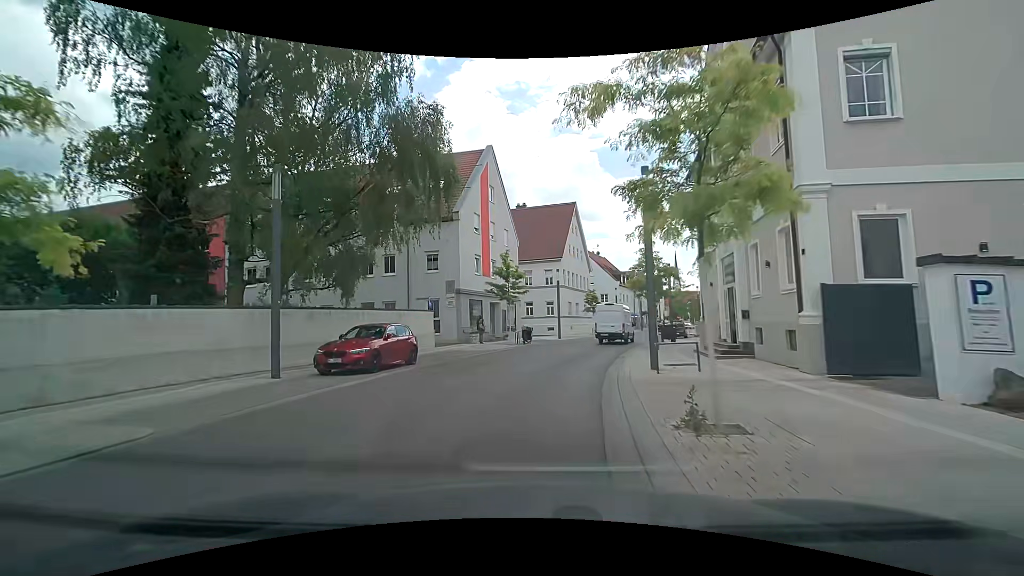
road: tertiary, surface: asphalt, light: Day
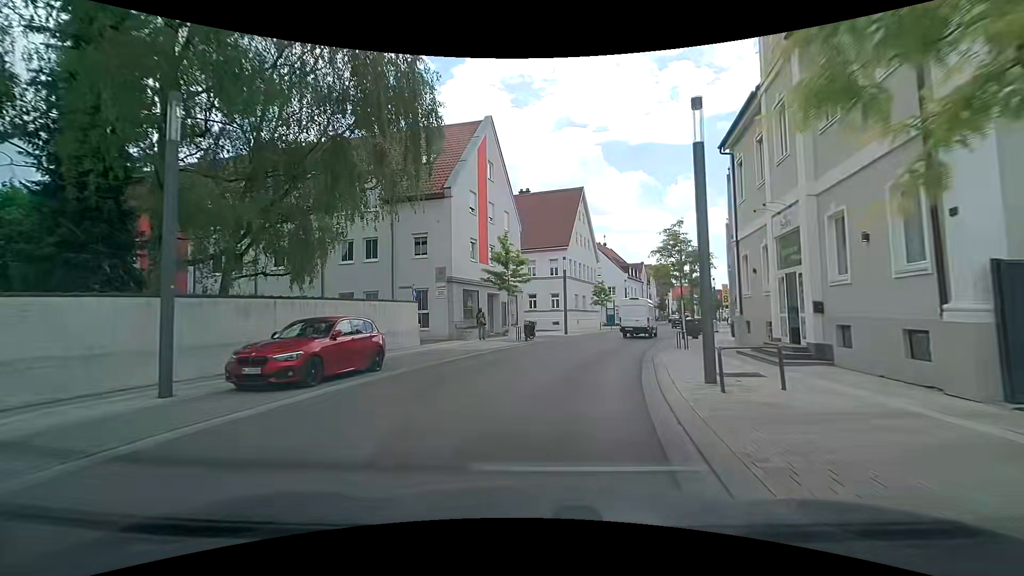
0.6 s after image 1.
(0.0, +4.3) m; -1°
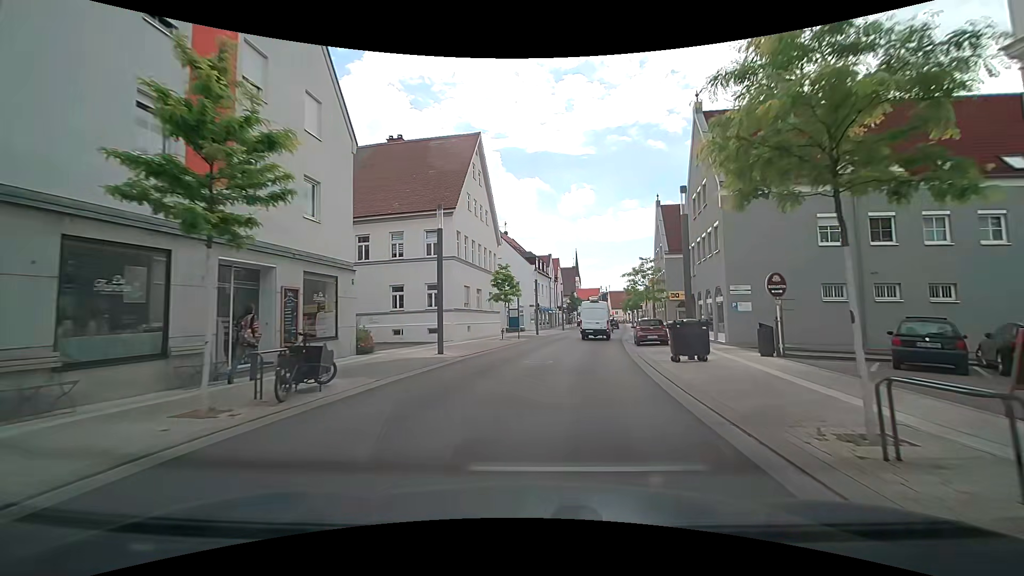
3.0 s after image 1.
(+1.7, +18.7) m; +10°
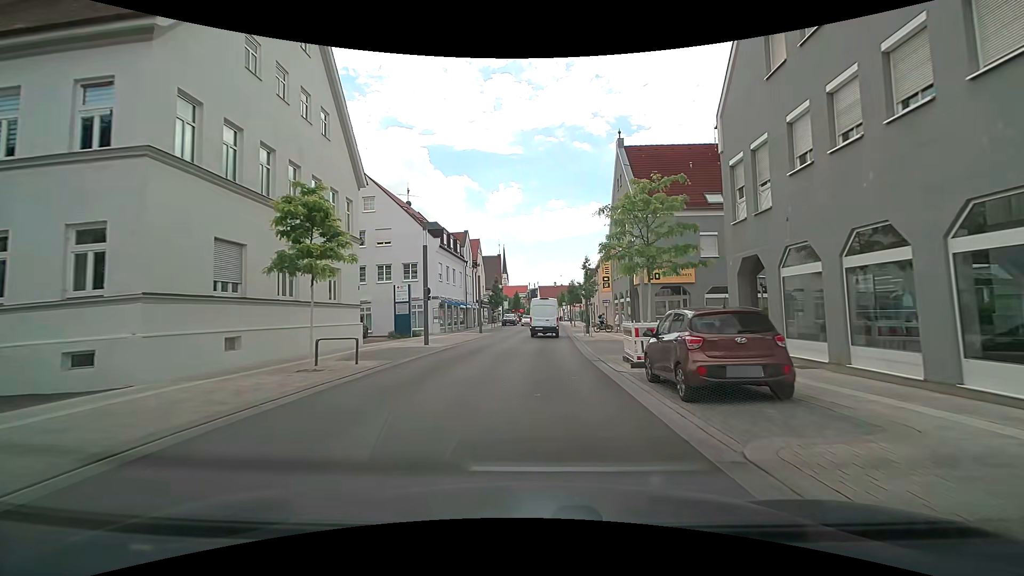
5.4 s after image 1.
(+2.3, +19.9) m; +9°
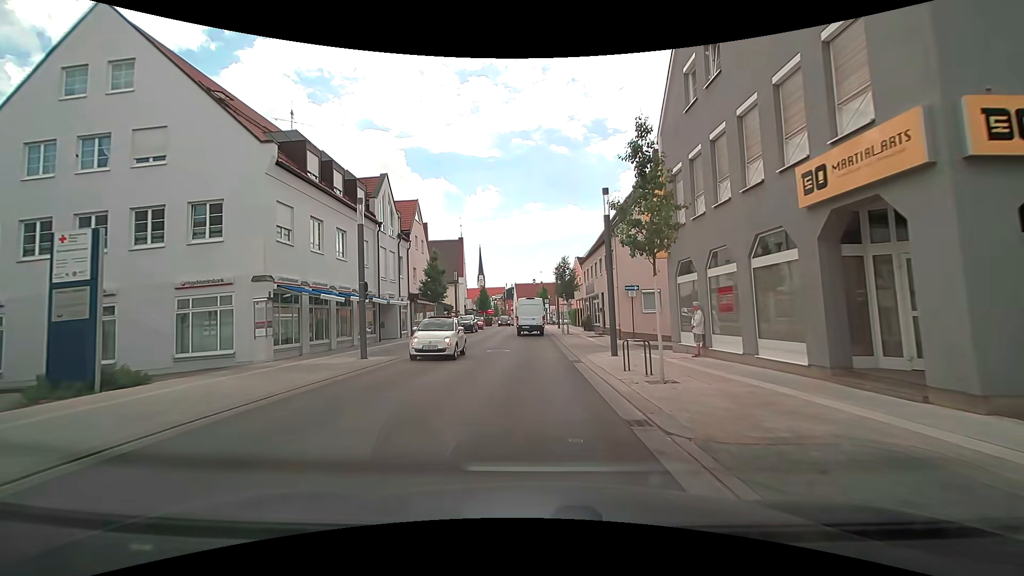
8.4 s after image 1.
(+0.9, +24.7) m; +3°
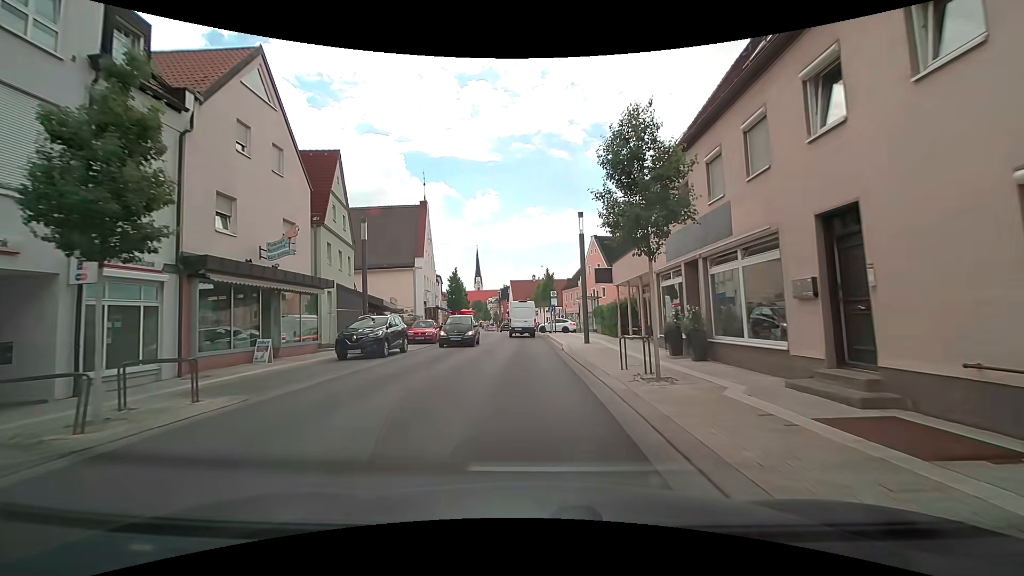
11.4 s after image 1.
(-0.2, +26.2) m; +1°
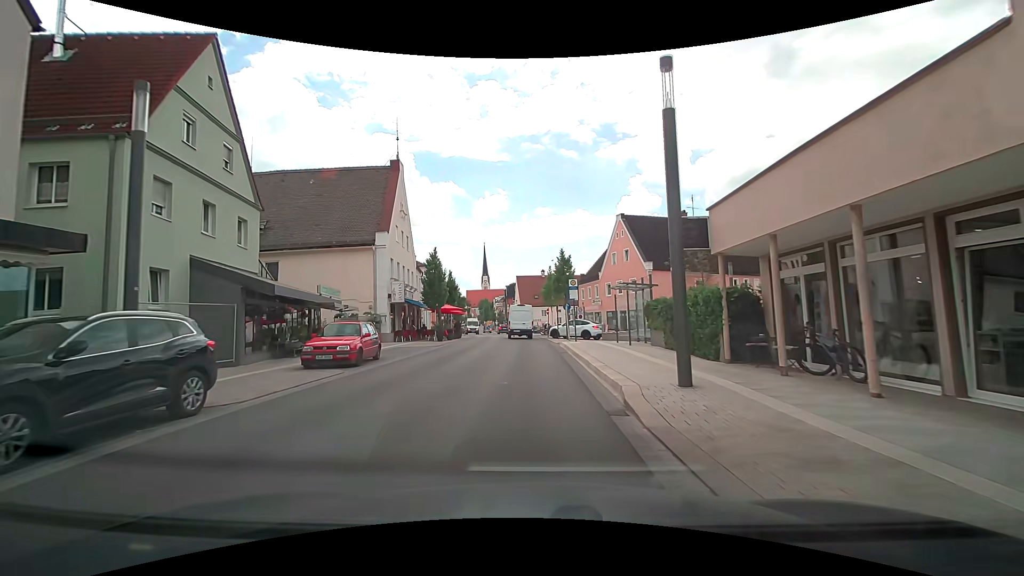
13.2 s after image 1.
(-0.3, +13.6) m; -2°
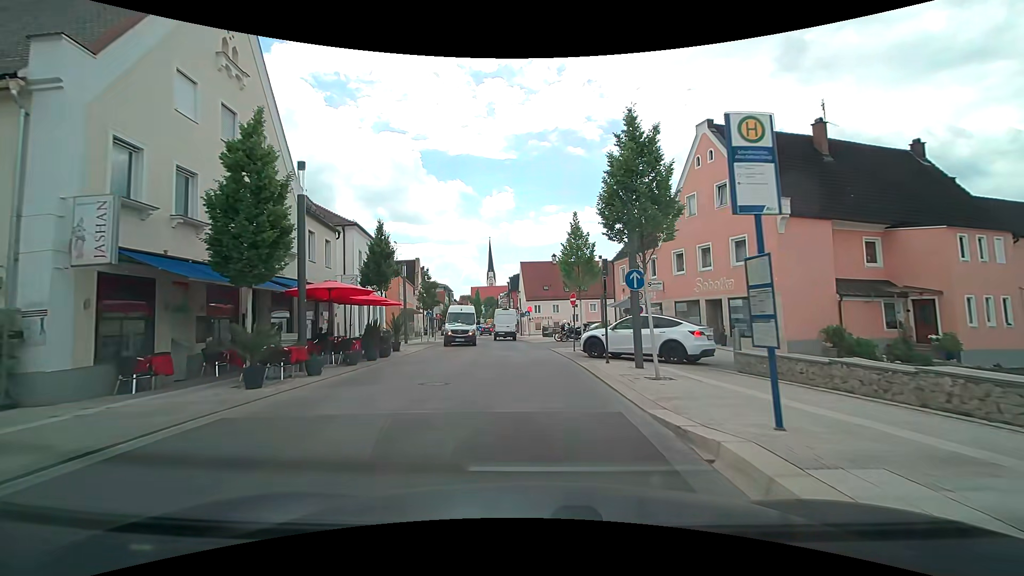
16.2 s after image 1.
(-0.1, +23.1) m; -1°
